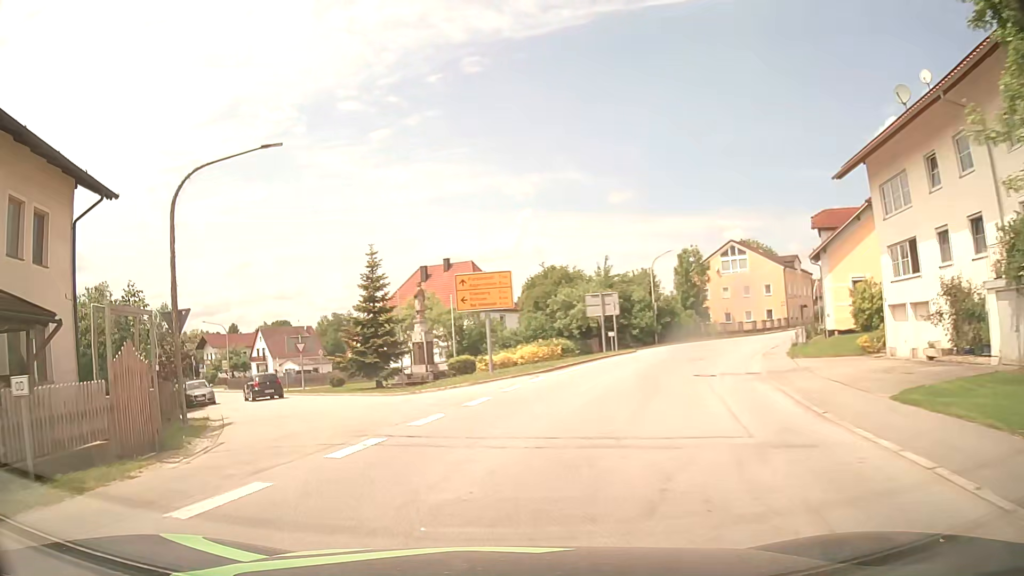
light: Day
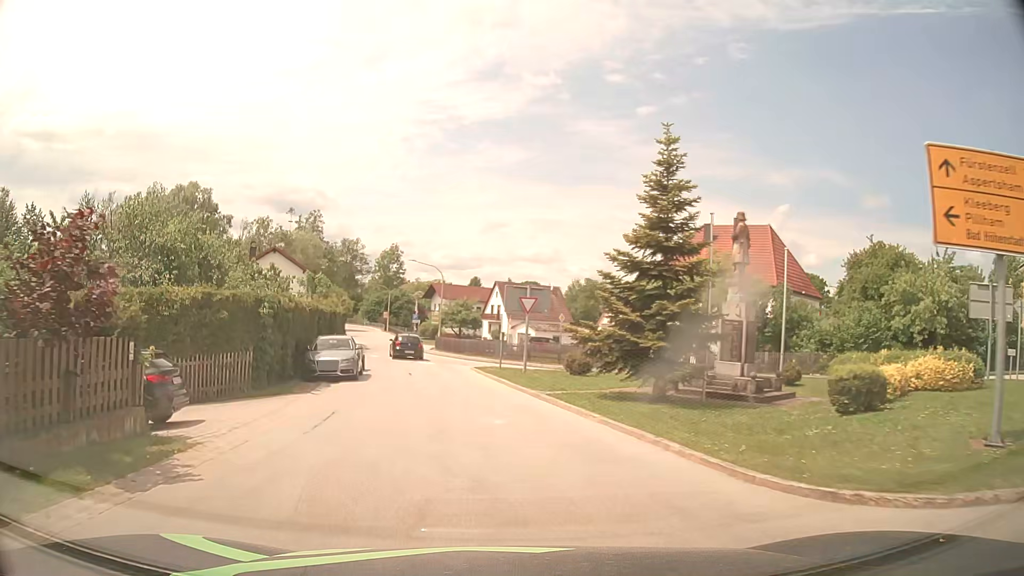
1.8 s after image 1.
(-3.5, +15.8) m; -21°
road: tertiary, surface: asphalt
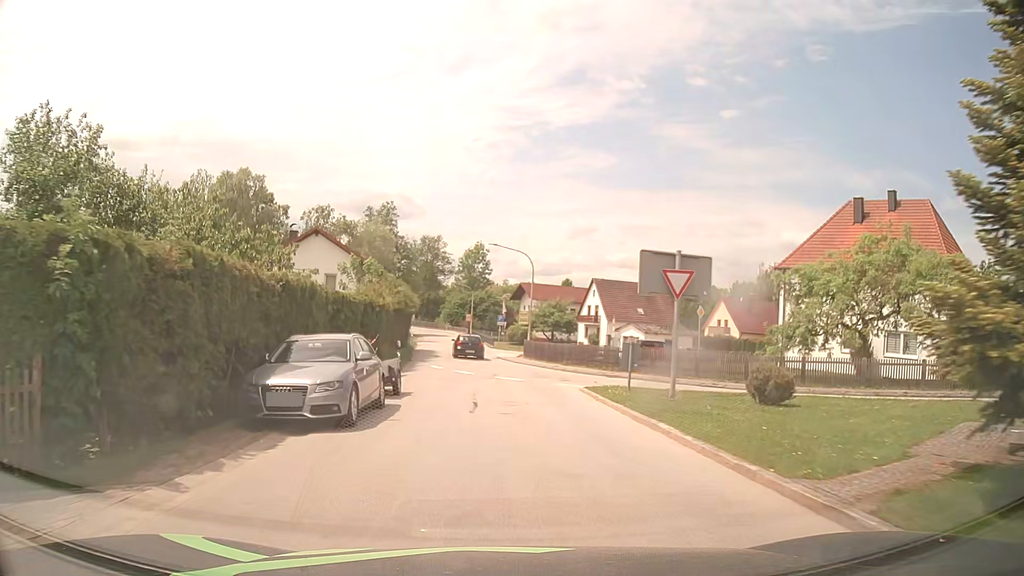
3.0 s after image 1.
(-0.9, +11.7) m; -9°
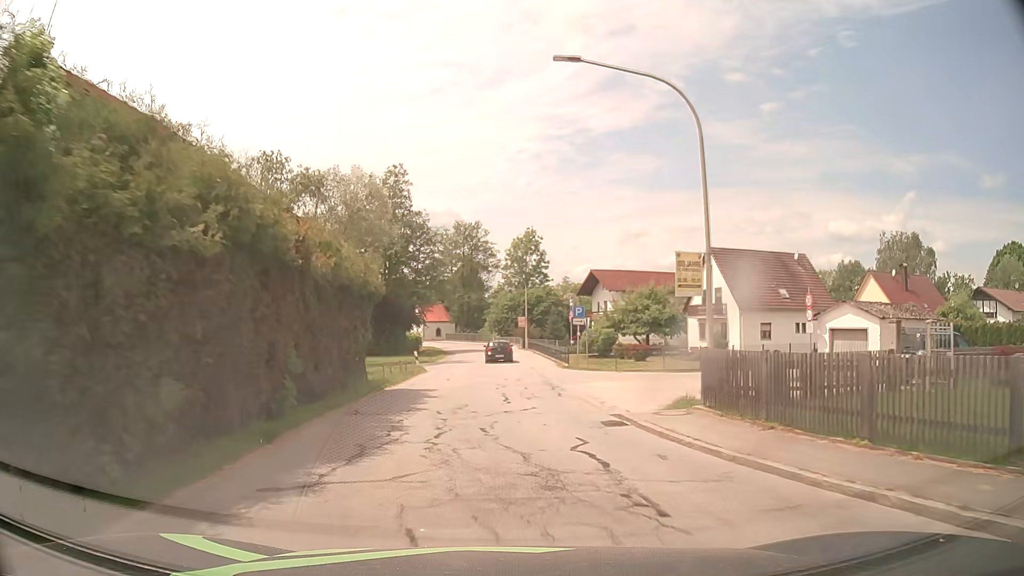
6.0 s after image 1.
(-1.2, +30.5) m; -4°
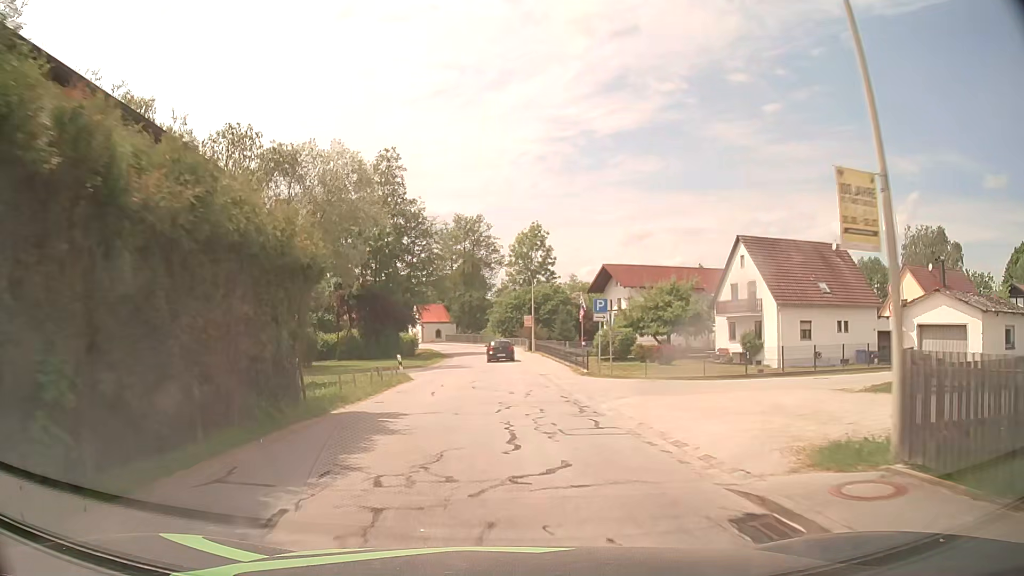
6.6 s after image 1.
(-0.1, +6.8) m; -1°
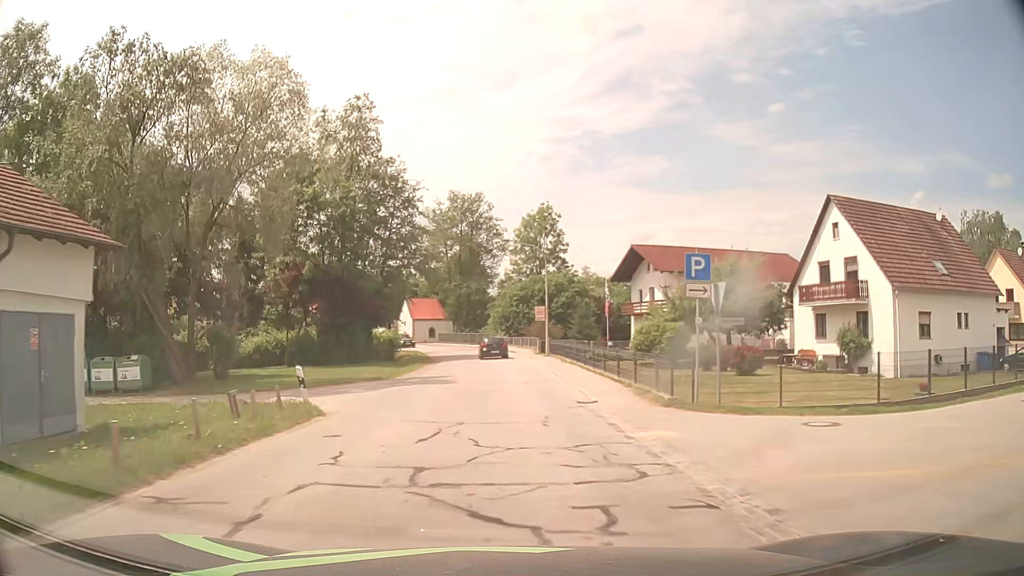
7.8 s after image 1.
(-0.1, +14.4) m; 0°
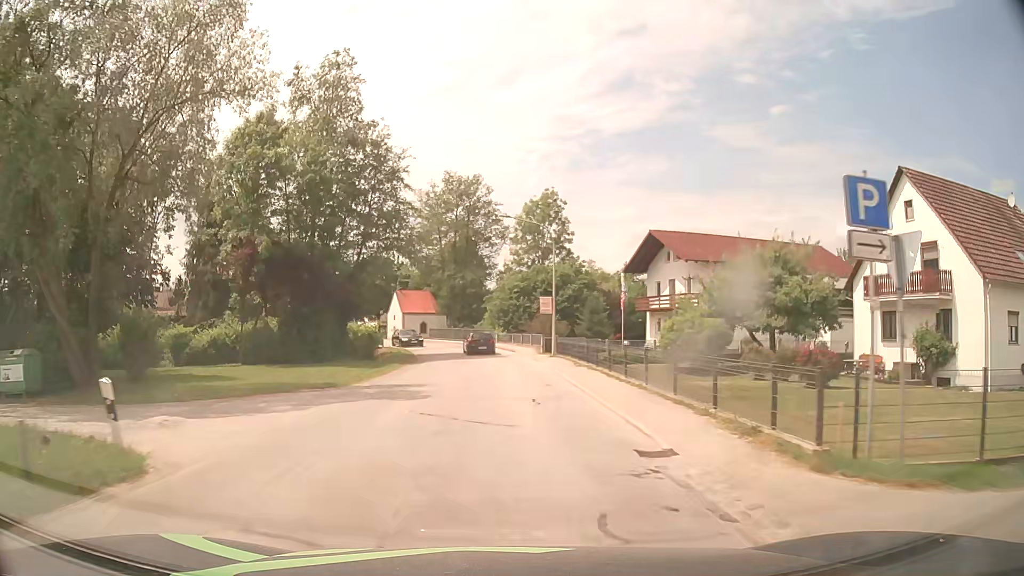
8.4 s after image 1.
(0.0, +7.4) m; 0°
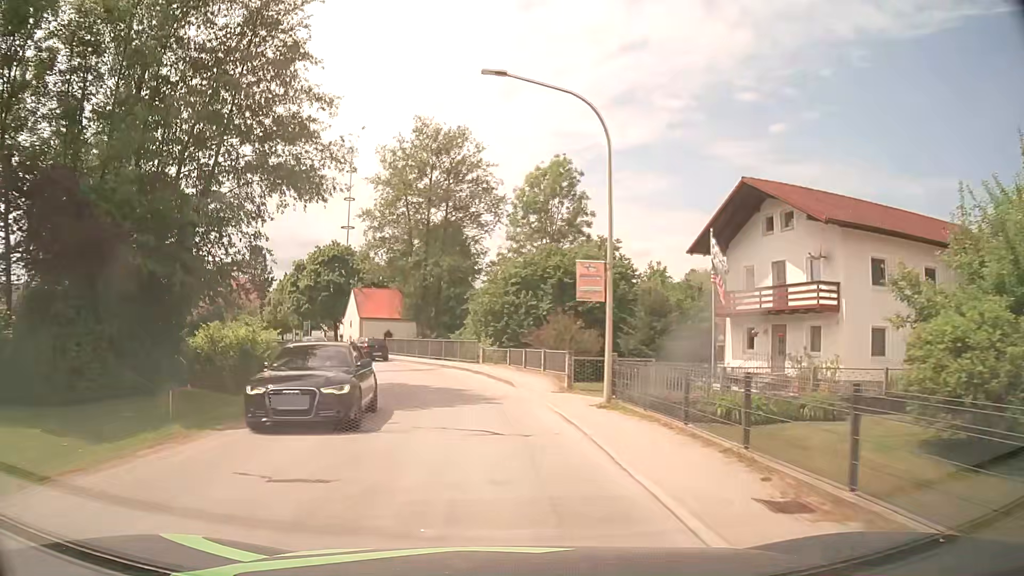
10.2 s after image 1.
(+0.2, +21.1) m; +1°
(0, +10) (-1, +20) (-4, +30) (-8, +39) (-12, +48) (-17, +57) (-21, +66) (-26, +75) (-30, +83) (-35, +92) m
